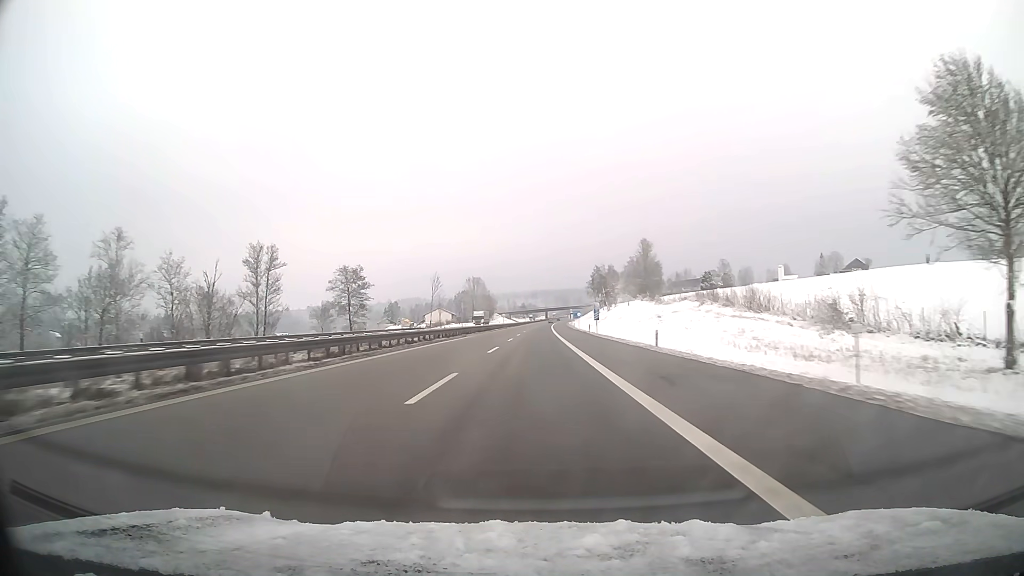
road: motorway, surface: asphalt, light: Day
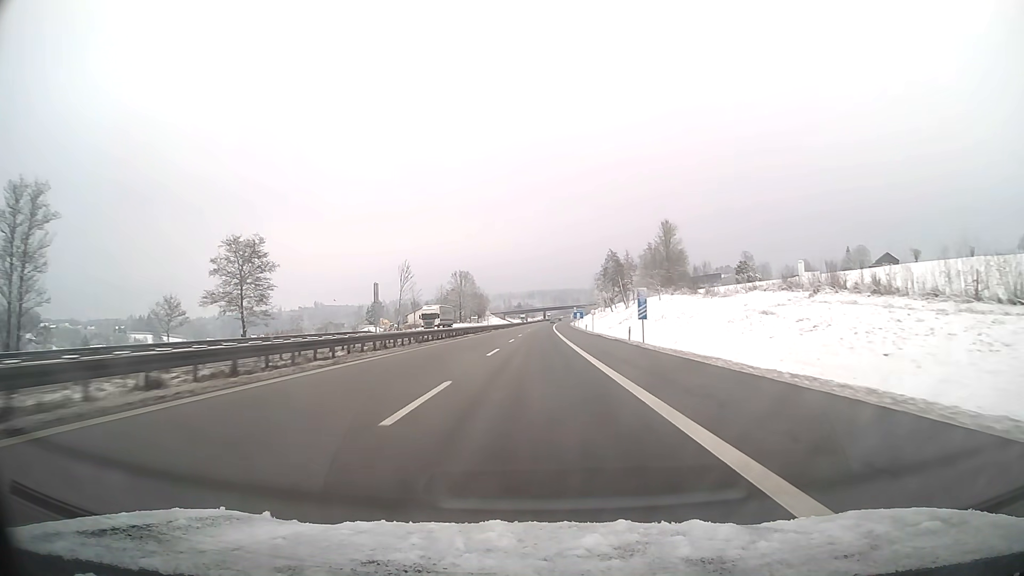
(+0.1, +38.0) m; 0°
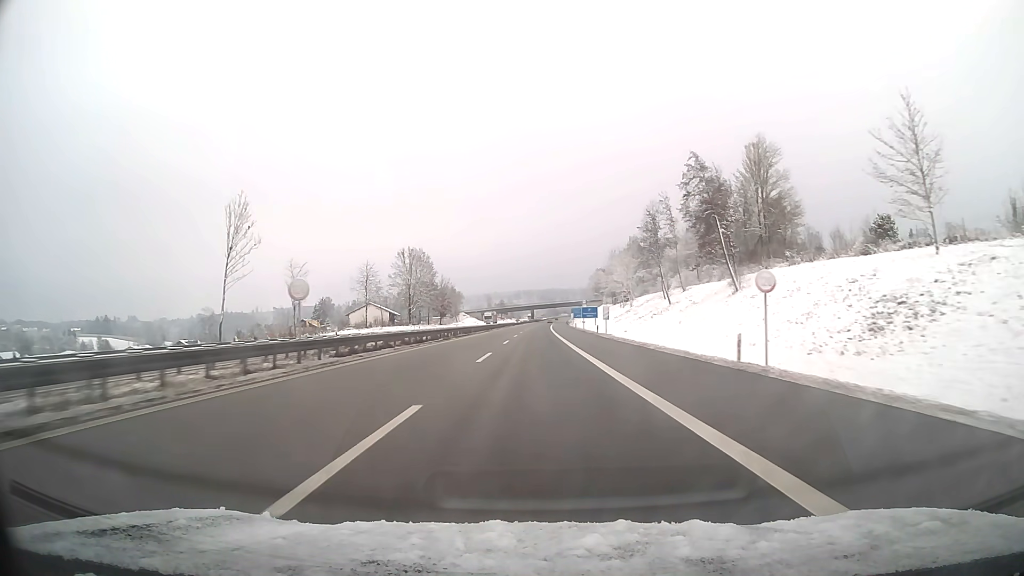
(+0.6, +76.0) m; +1°
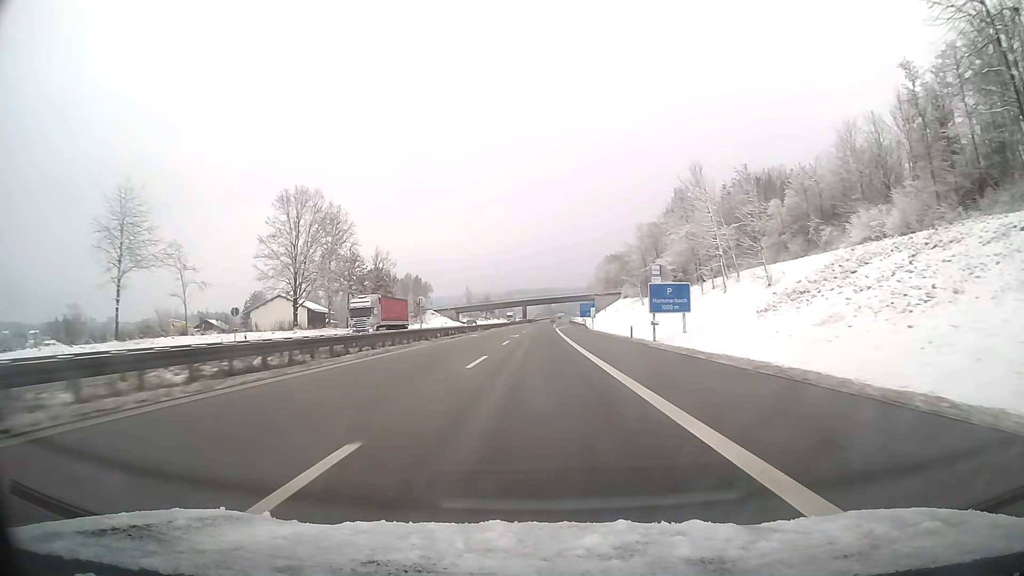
(+0.4, +75.1) m; +1°
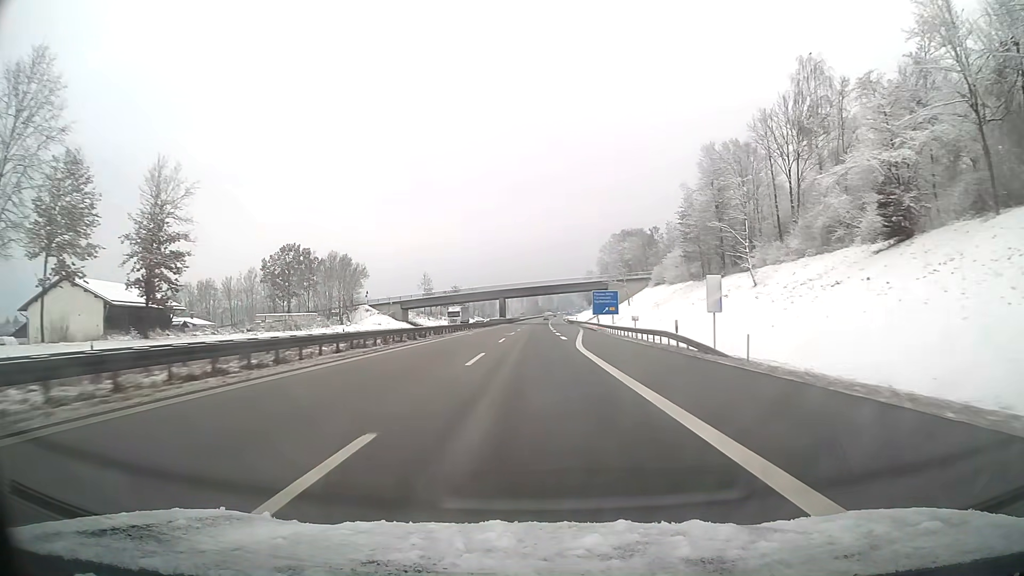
(+0.7, +70.8) m; +2°
